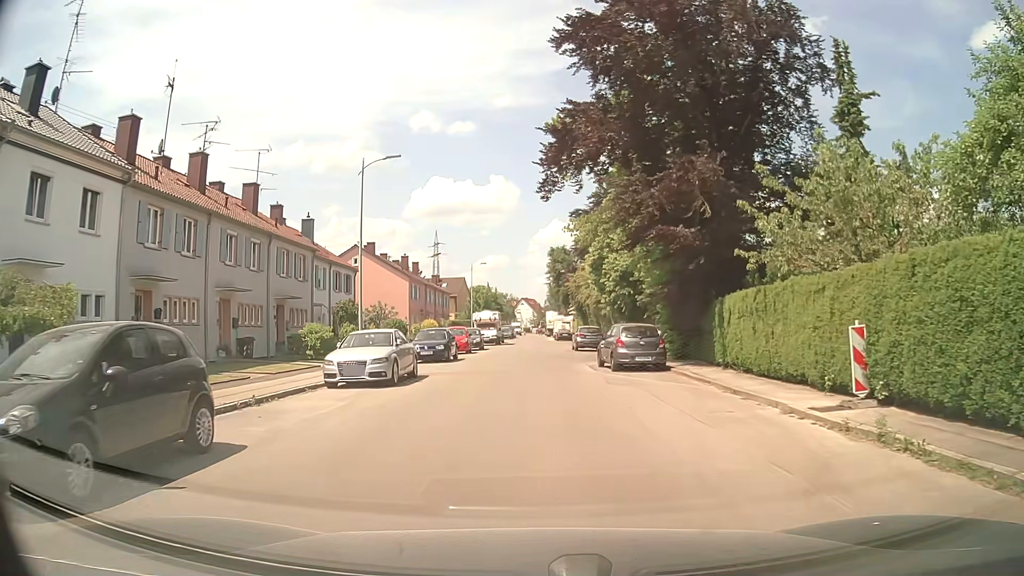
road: residential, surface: asphalt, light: Day
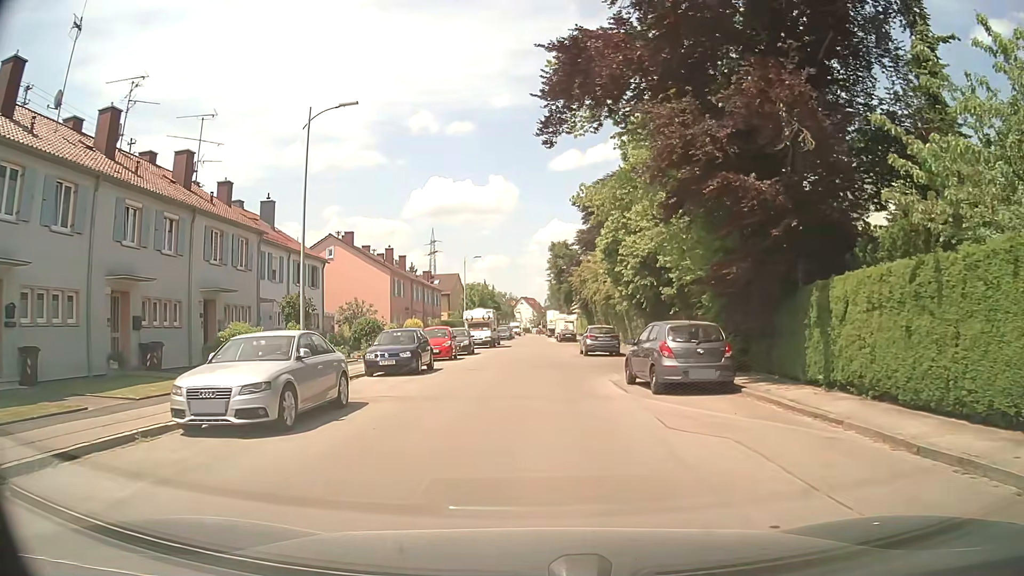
(0.0, +7.4) m; +1°
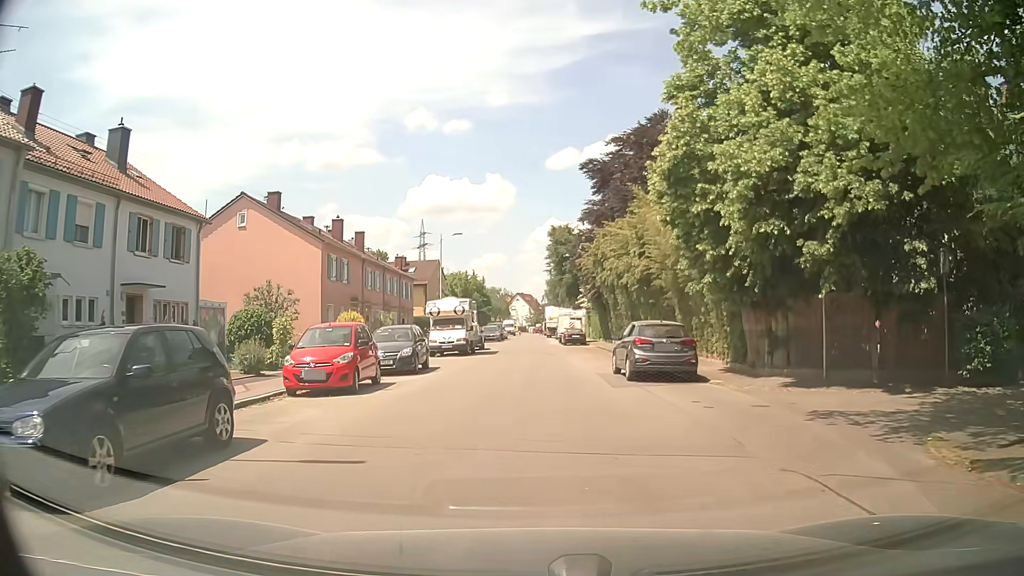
(-0.1, +15.6) m; +1°
(0, +10) (0, +20) (0, +30) (-1, +40) (-1, +50) (-1, +60) (-1, +70) (-2, +80) (-2, +90) (-2, +100) m
